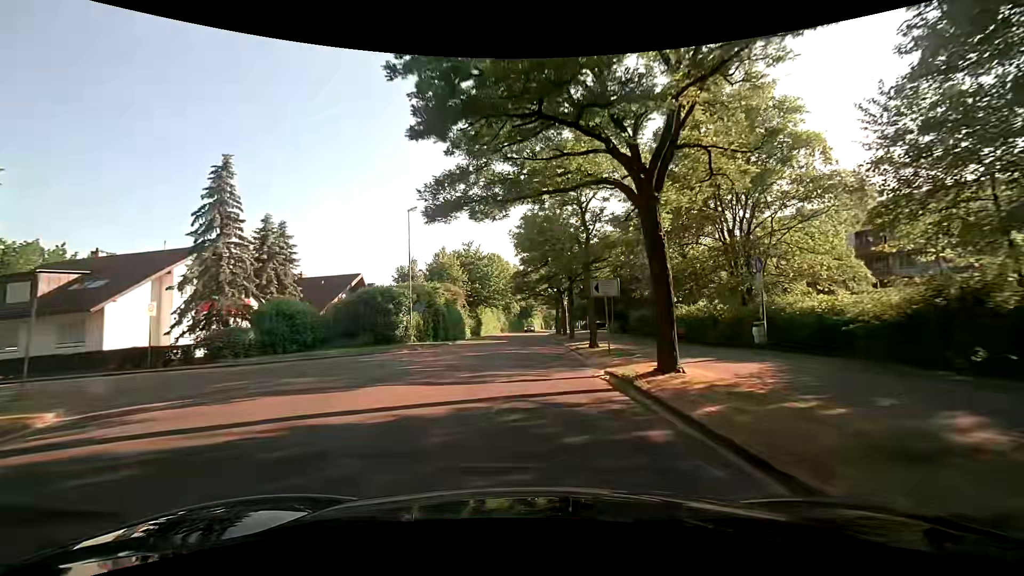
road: tertiary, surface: asphalt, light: Day
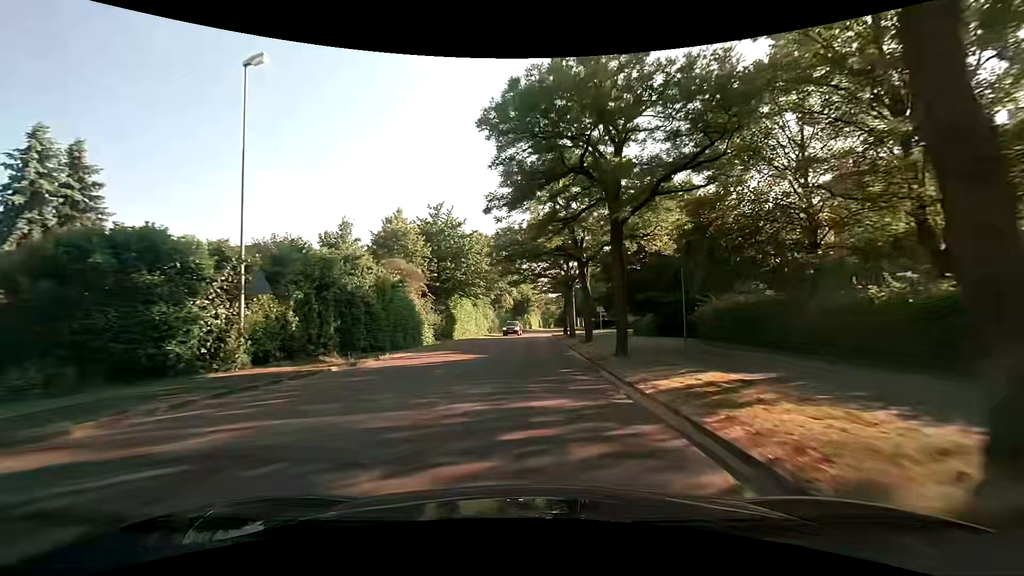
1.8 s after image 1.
(+0.4, +21.3) m; +1°
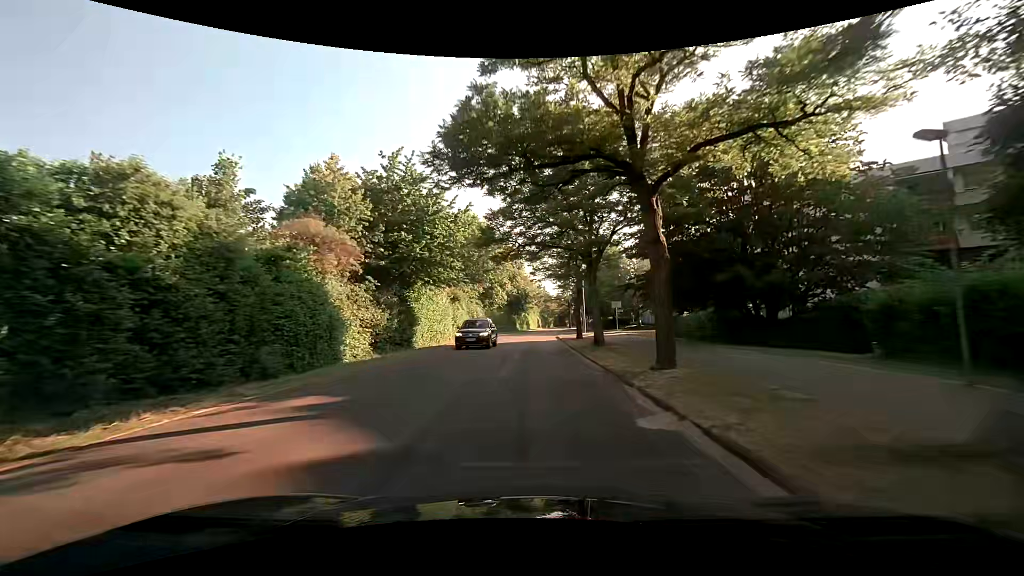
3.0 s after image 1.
(0.0, +14.9) m; 0°
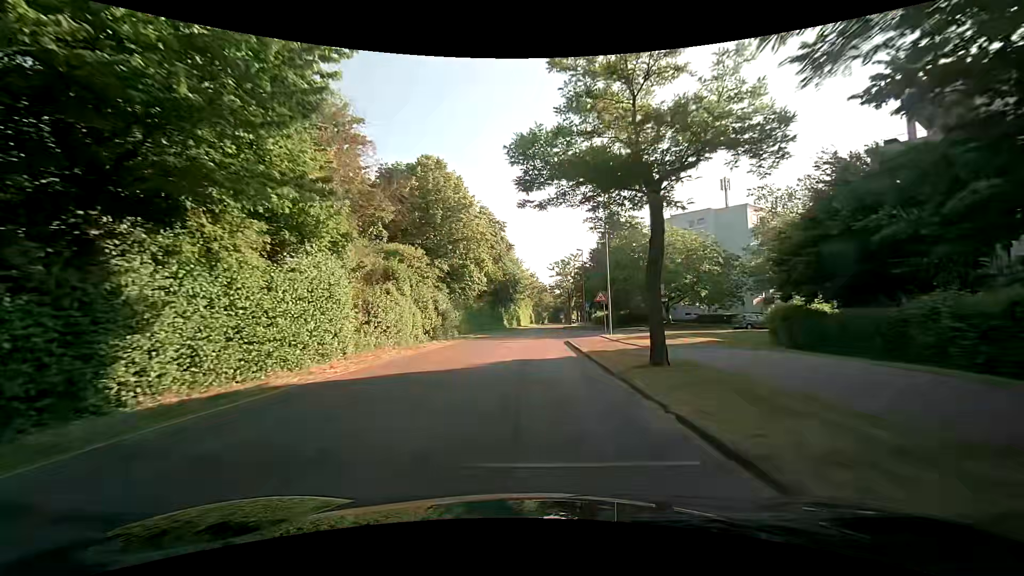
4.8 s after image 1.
(+0.3, +21.1) m; +2°
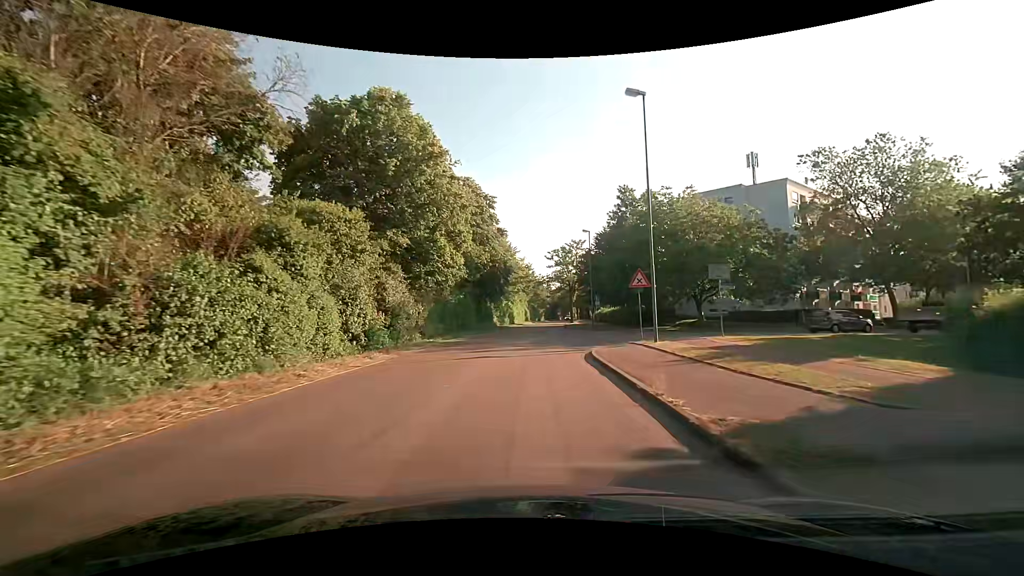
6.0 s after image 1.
(-0.1, +12.5) m; 0°
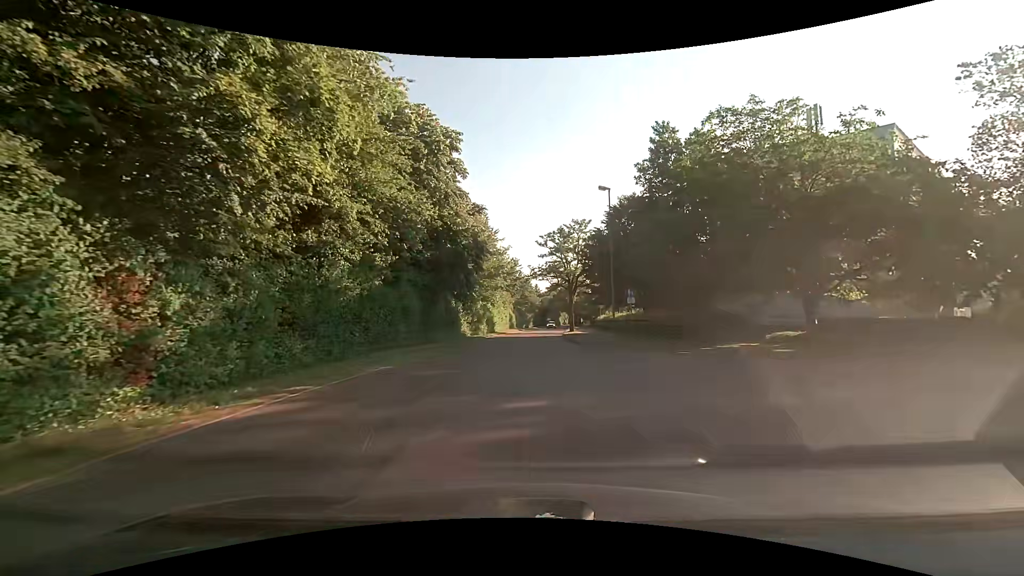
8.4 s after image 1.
(0.0, +20.0) m; +1°
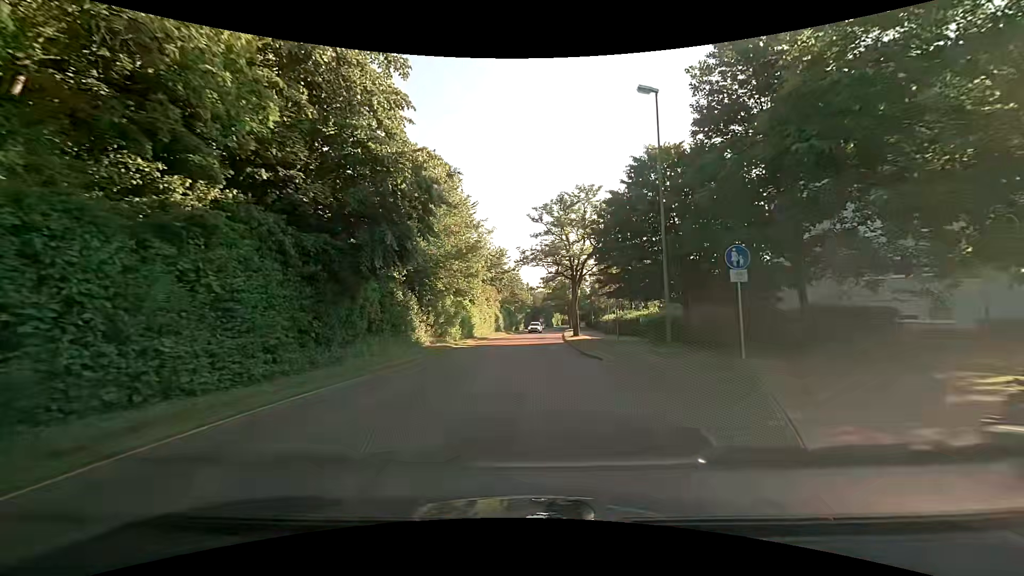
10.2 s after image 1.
(+0.1, +15.3) m; +1°
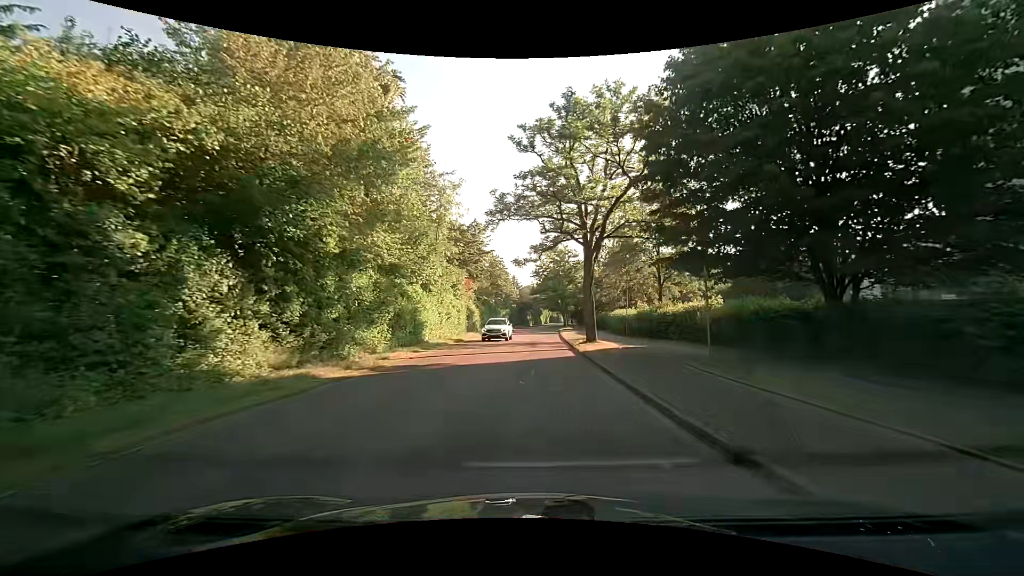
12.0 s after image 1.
(+0.1, +18.0) m; +1°
(0, +10) (0, +20) (+1, +30) (+1, +40) (+1, +50) (+2, +60) (+2, +70) (+3, +80) (+4, +90) (+4, +100) m
